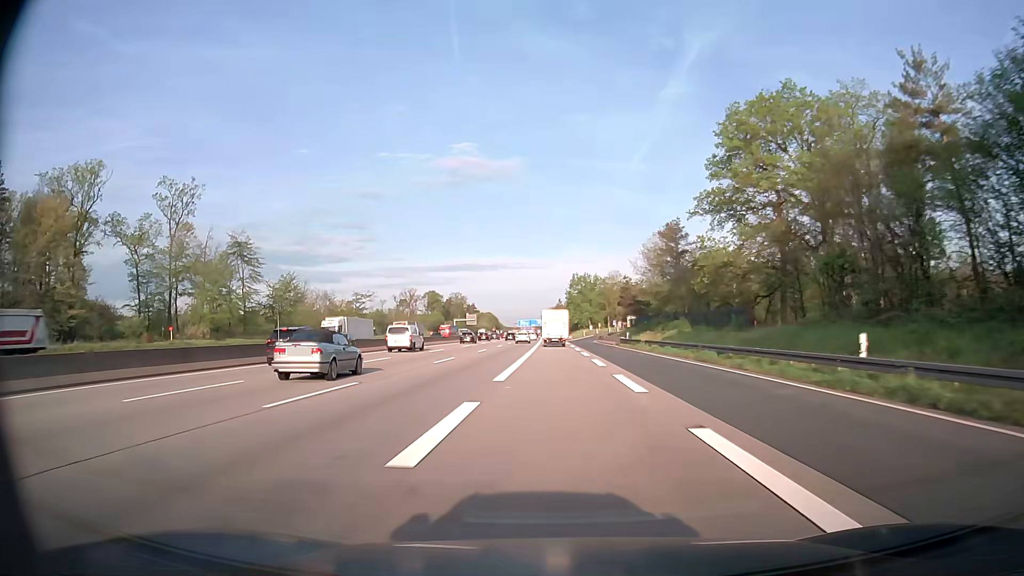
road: motorway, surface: asphalt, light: Day
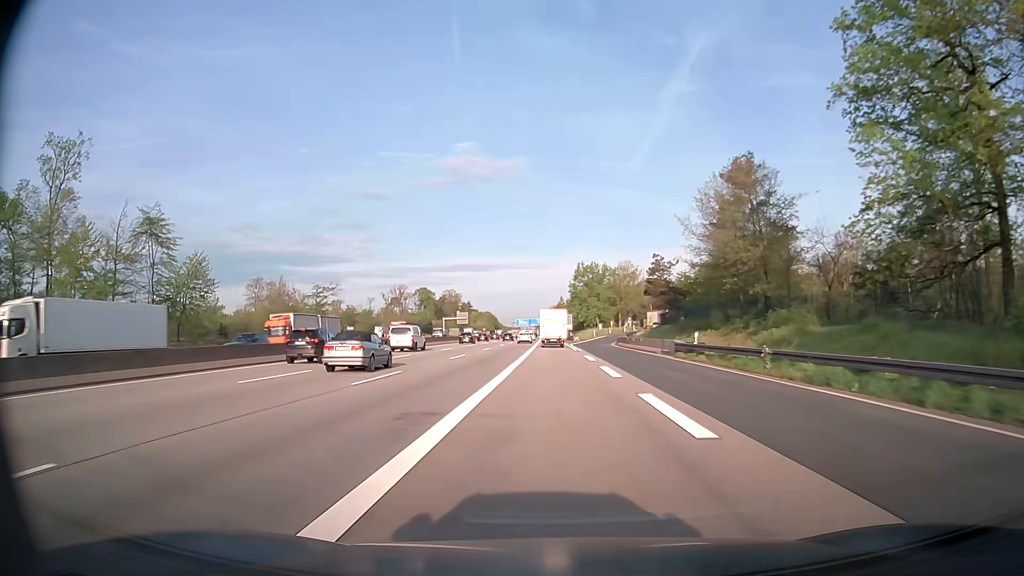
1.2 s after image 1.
(-0.1, +30.5) m; 0°
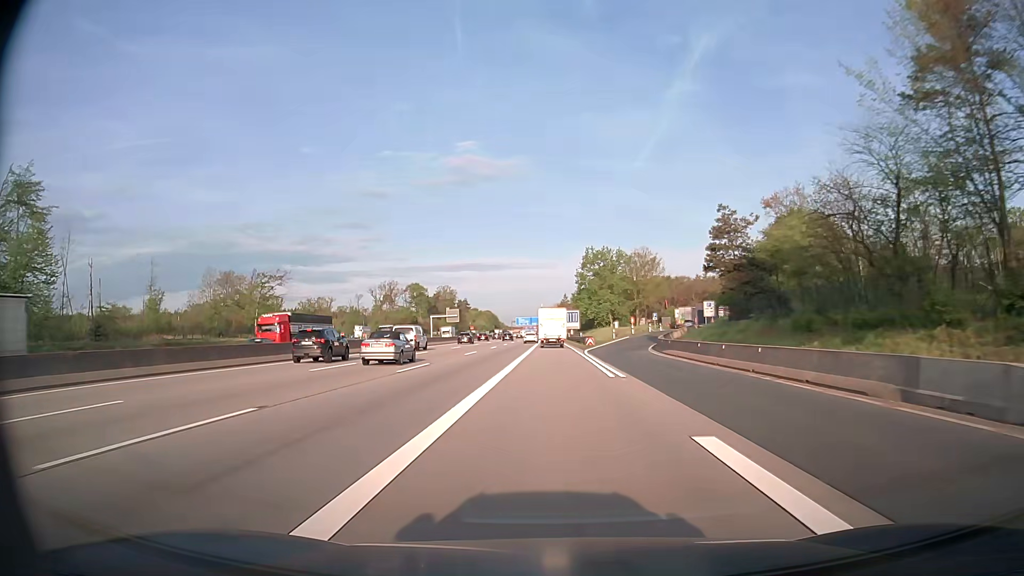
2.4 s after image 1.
(-0.1, +30.1) m; 0°
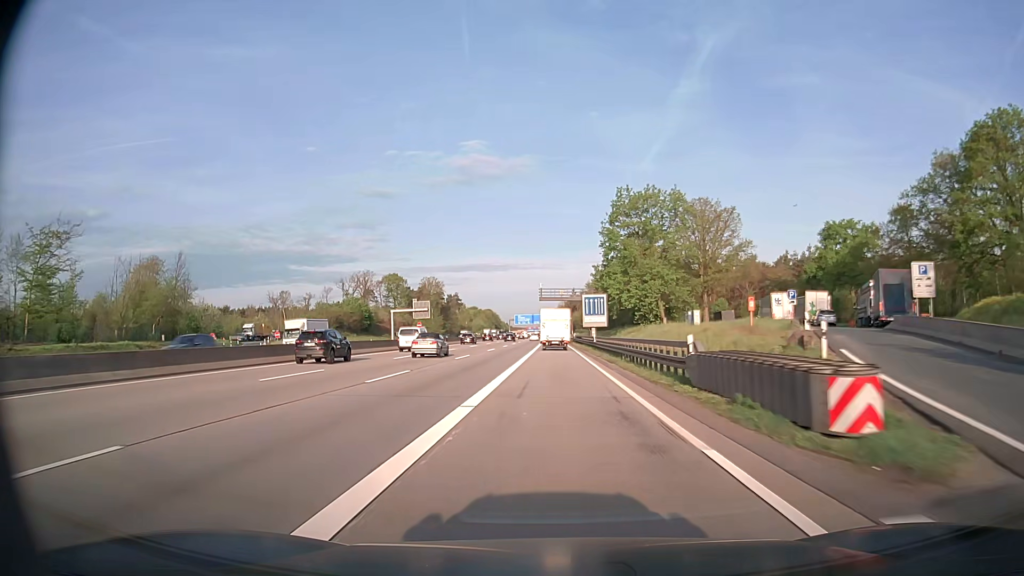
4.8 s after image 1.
(-0.3, +58.9) m; 0°
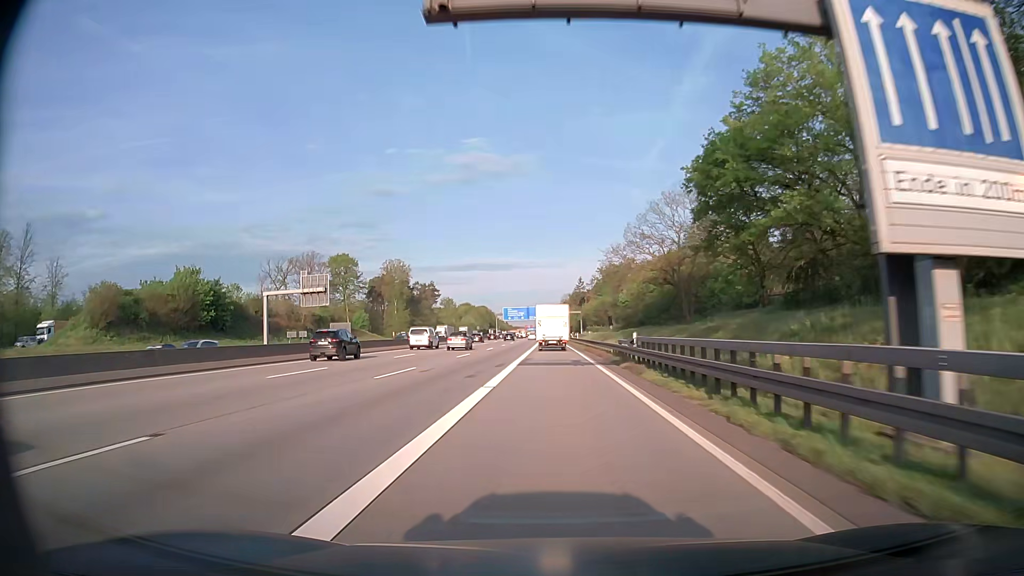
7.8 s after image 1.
(-0.3, +71.4) m; 0°
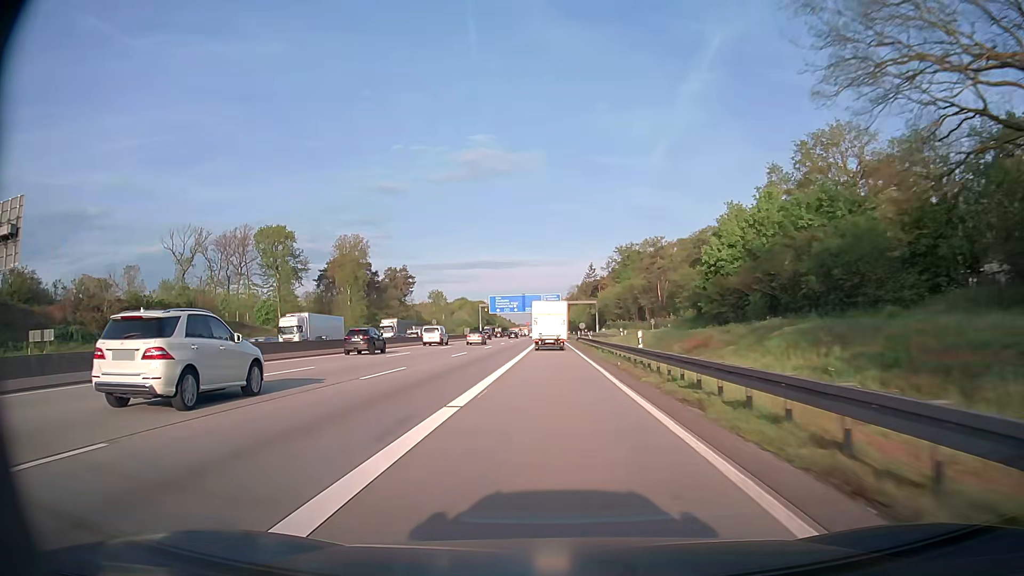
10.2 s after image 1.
(-0.2, +55.3) m; 0°
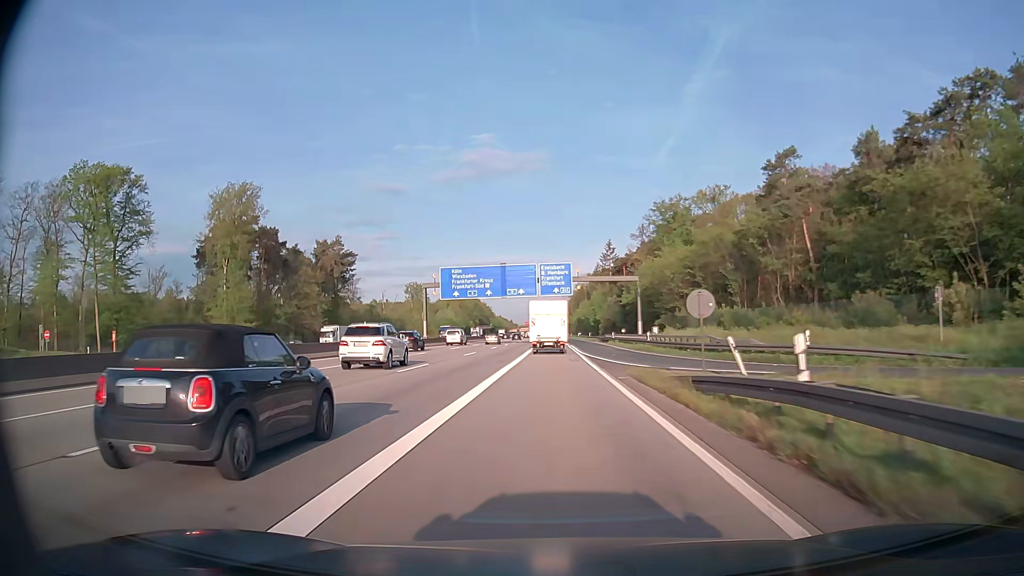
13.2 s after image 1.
(-0.3, +67.4) m; 0°
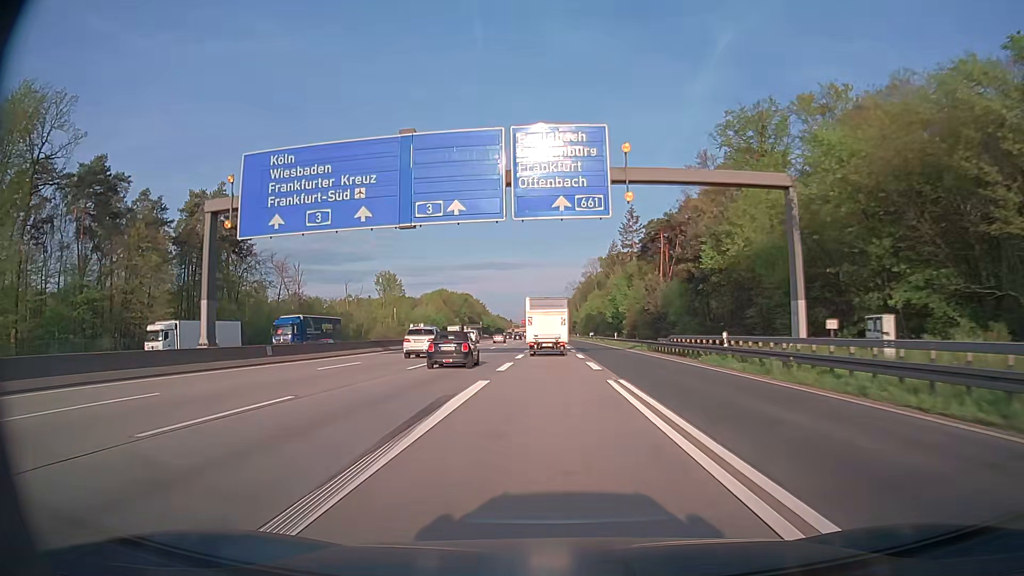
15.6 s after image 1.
(-0.2, +52.6) m; 0°
(0, +10) (0, +20) (0, +30) (0, +40) (0, +50) (0, +60) (-1, +70) (-1, +80) (-1, +90) (-1, +100) m
